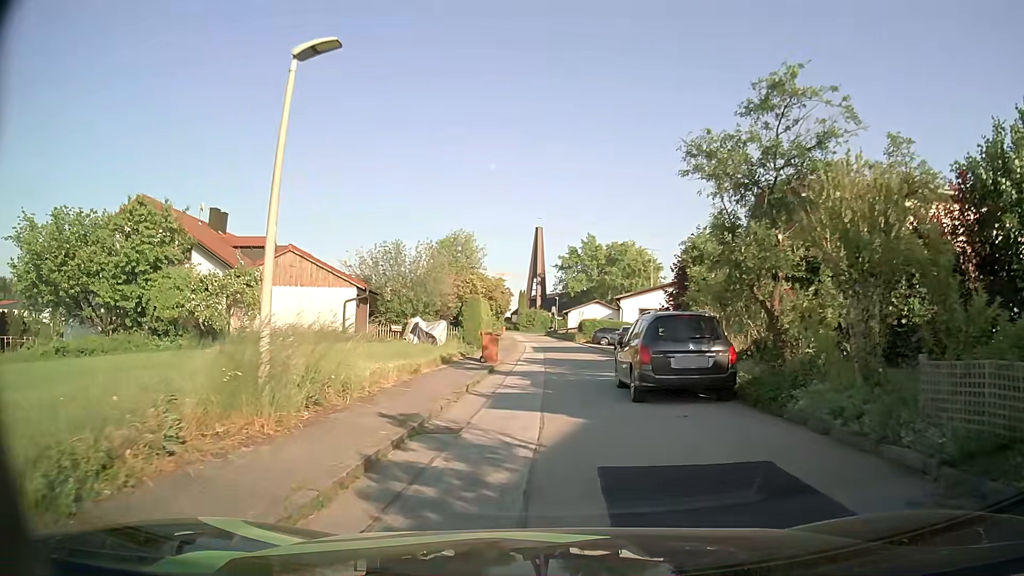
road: residential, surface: asphalt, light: Day
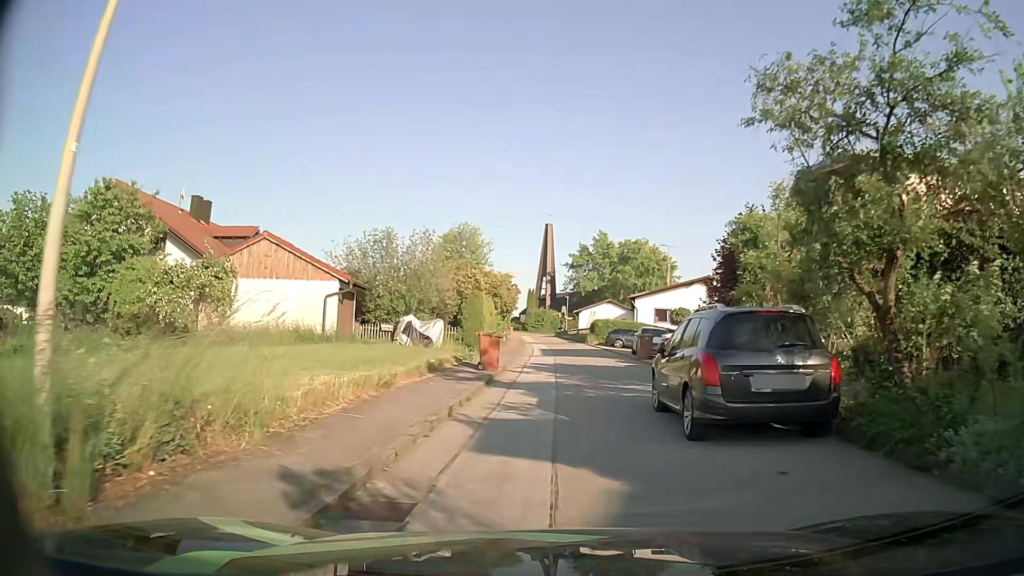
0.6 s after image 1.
(-0.1, +3.8) m; -2°
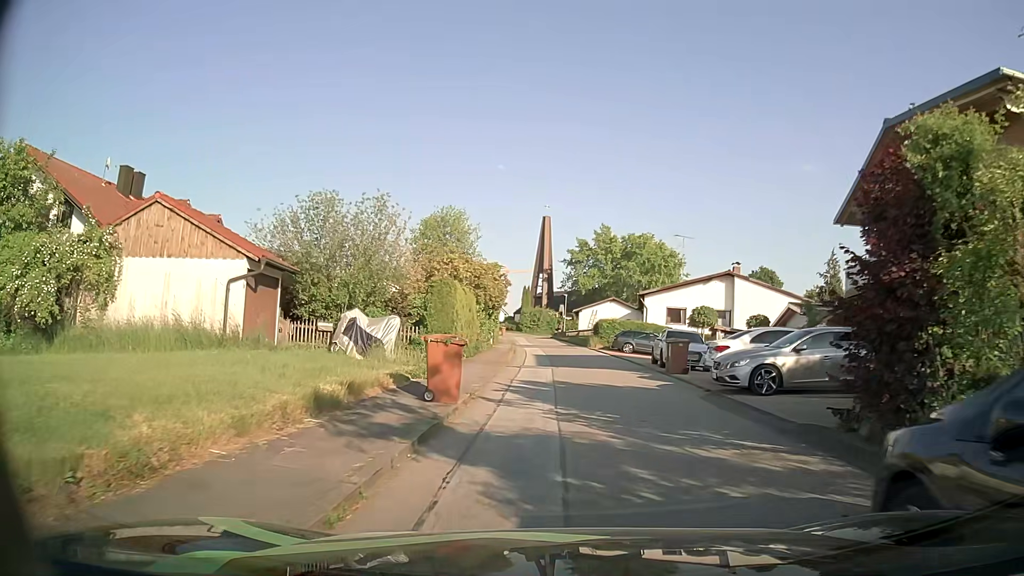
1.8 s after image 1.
(+0.1, +7.8) m; +1°
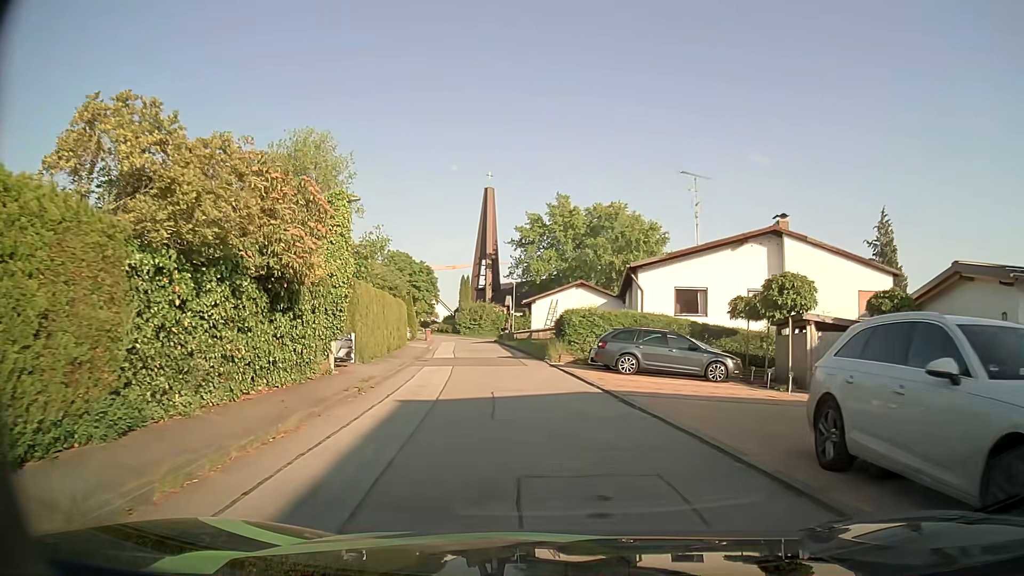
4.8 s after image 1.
(+1.2, +21.1) m; +5°
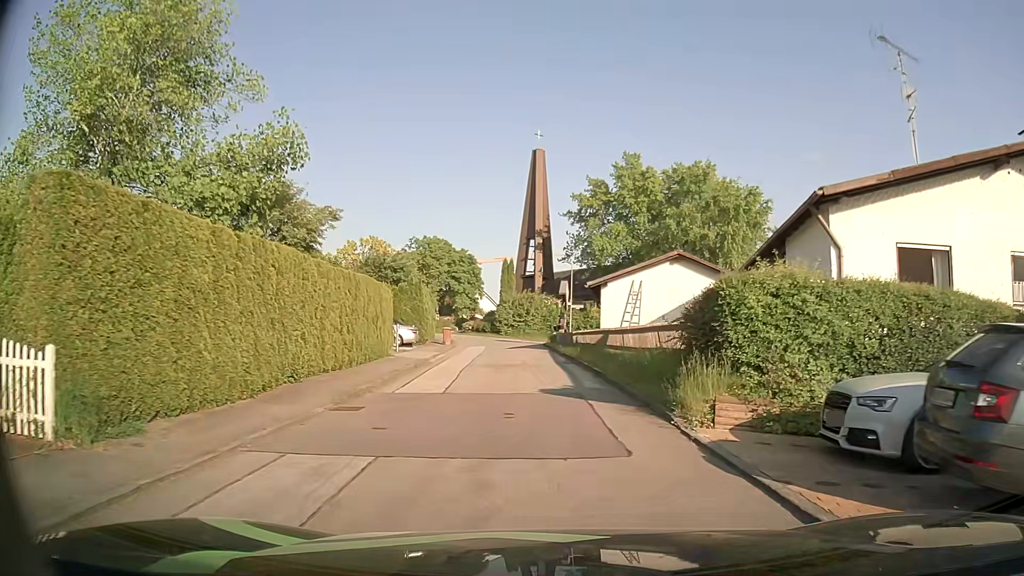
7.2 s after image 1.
(-1.1, +16.7) m; -6°
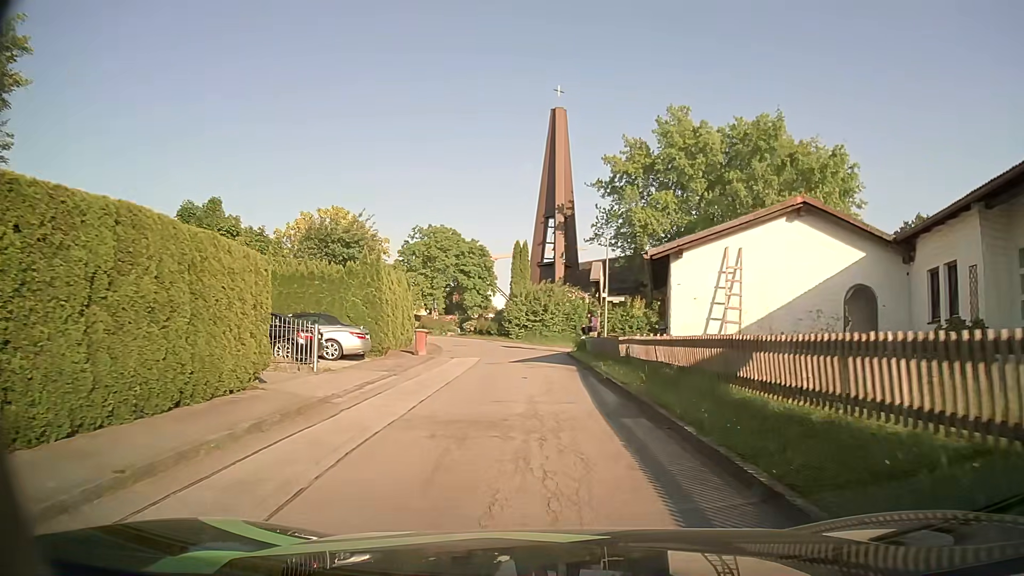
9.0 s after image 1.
(-0.1, +12.6) m; -2°
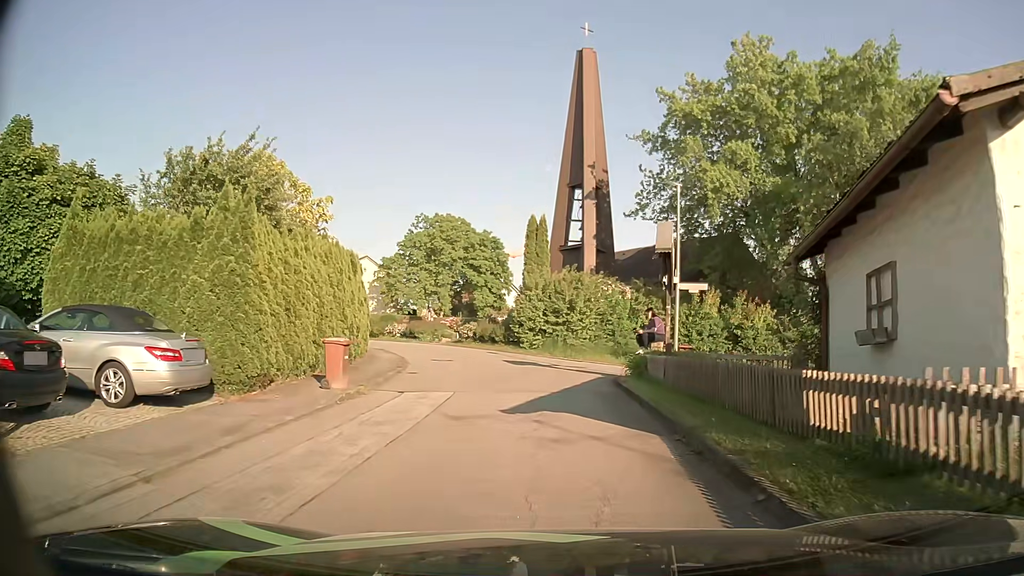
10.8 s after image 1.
(0.0, +11.9) m; -1°
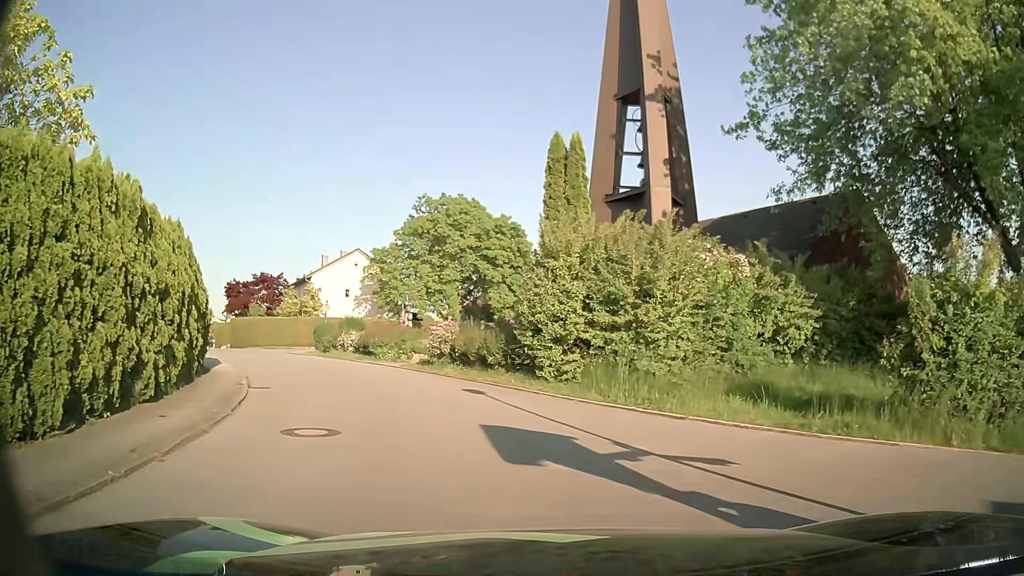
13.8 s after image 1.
(-0.2, +15.2) m; -3°
(-1, +10) (-5, +19) (-10, +28) (-15, +36) (-21, +44) (-27, +52) (-33, +60) (-39, +68) (-45, +76) (-51, +84) m
